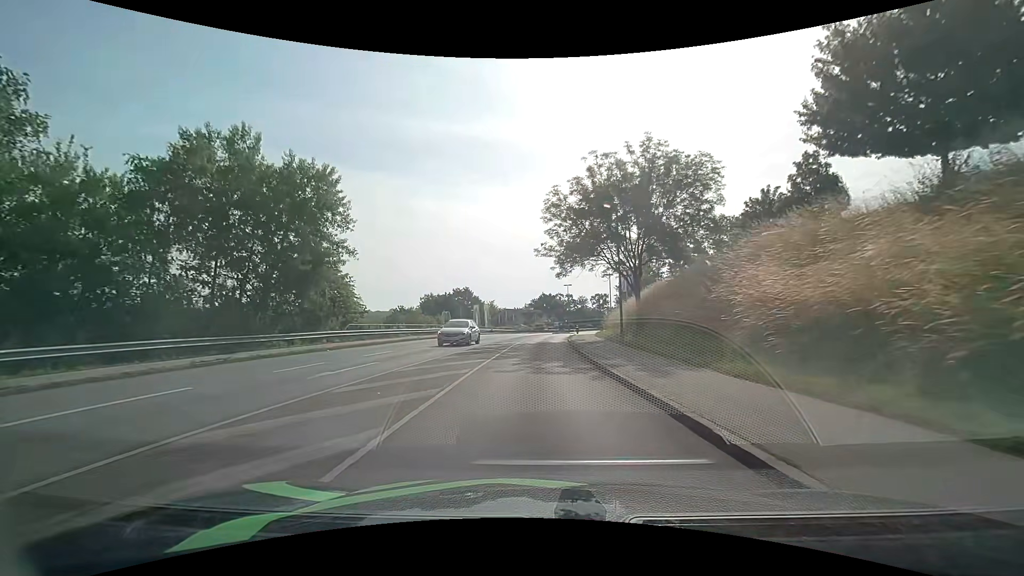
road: tertiary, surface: asphalt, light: Day
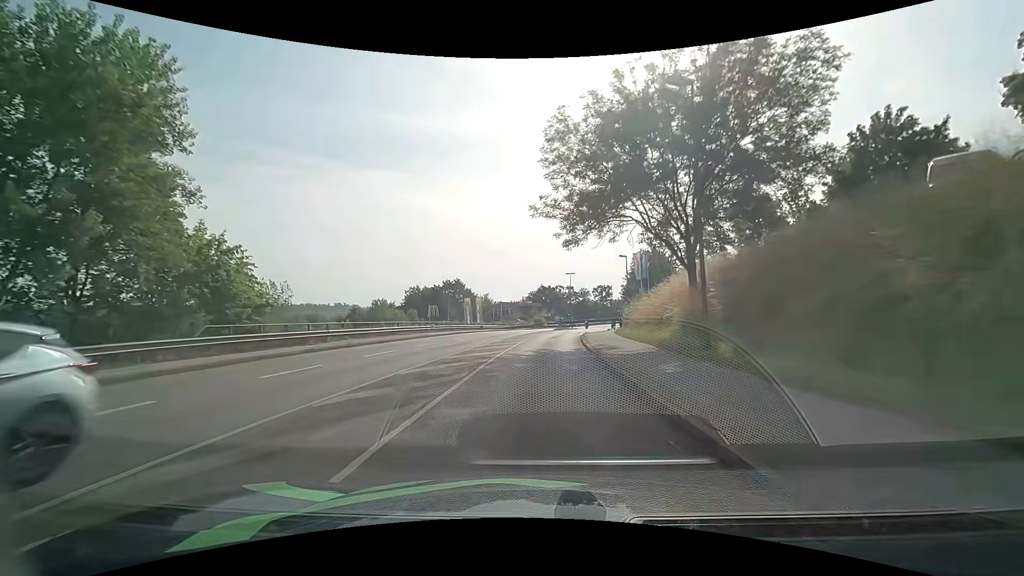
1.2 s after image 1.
(0.0, +14.0) m; 0°
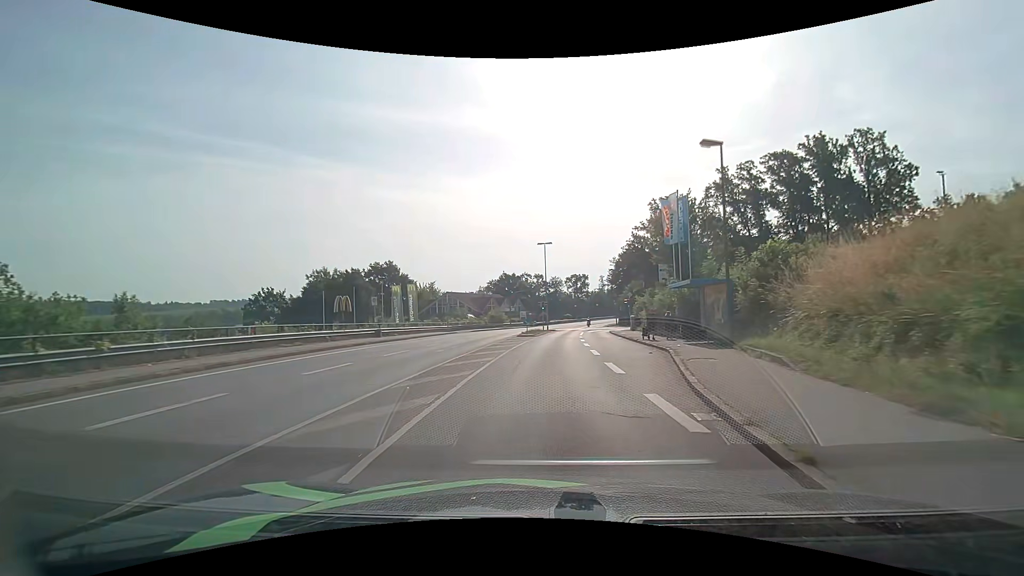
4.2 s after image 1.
(+1.1, +34.6) m; +4°
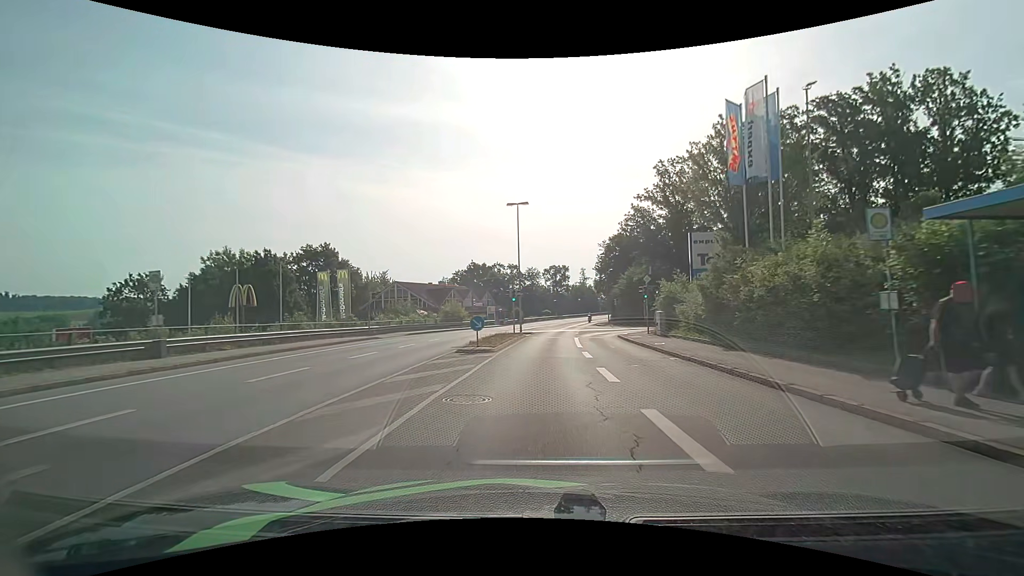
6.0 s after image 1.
(+0.3, +19.5) m; +2°
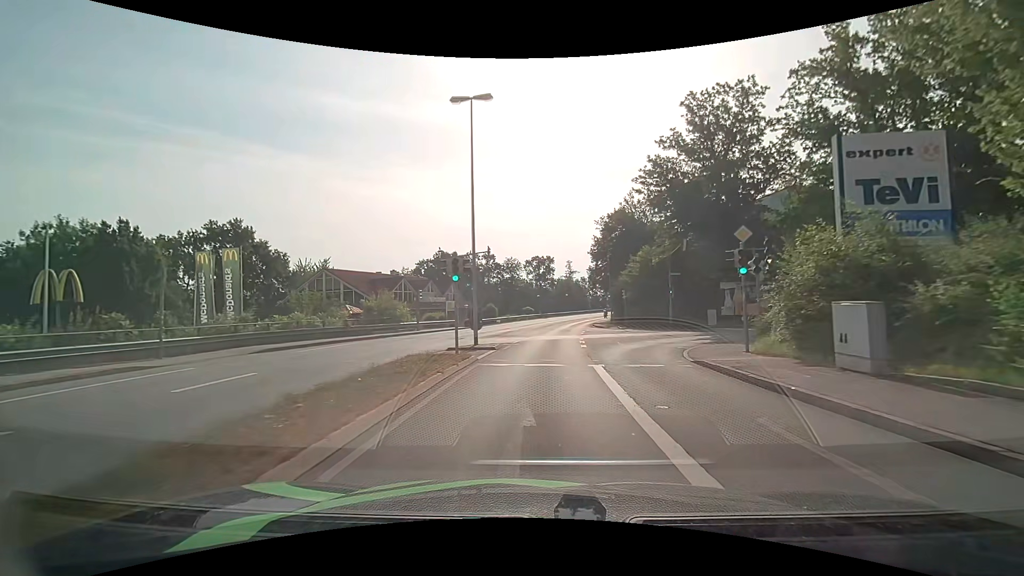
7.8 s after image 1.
(+0.4, +19.3) m; +2°
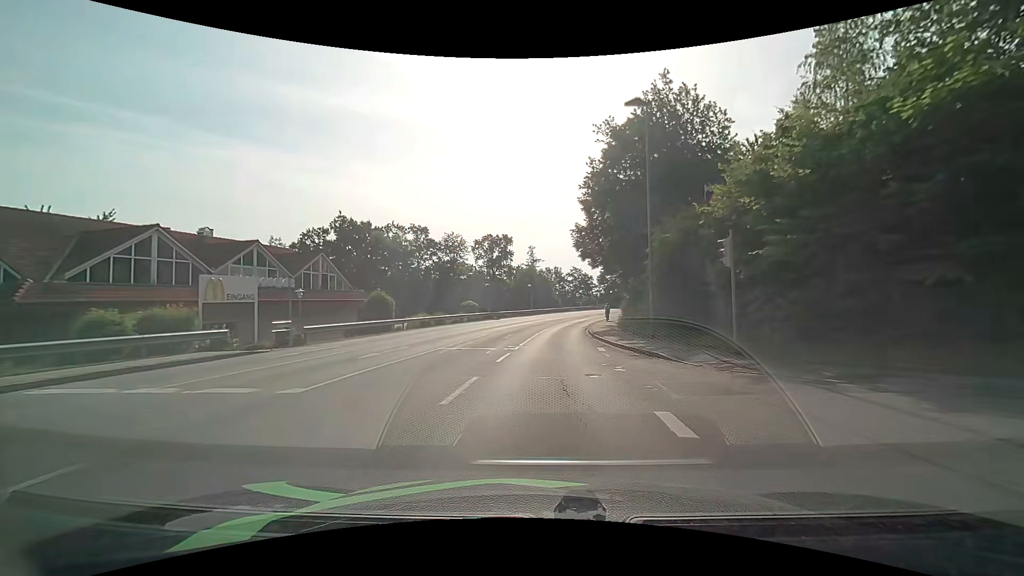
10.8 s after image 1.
(+1.0, +33.0) m; +5°
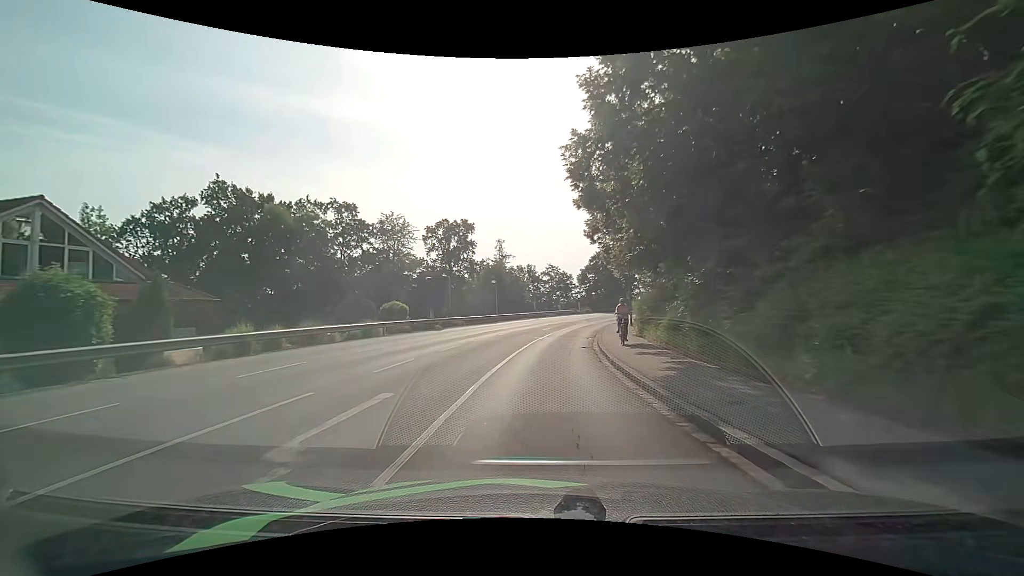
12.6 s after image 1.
(+0.5, +19.8) m; +3°
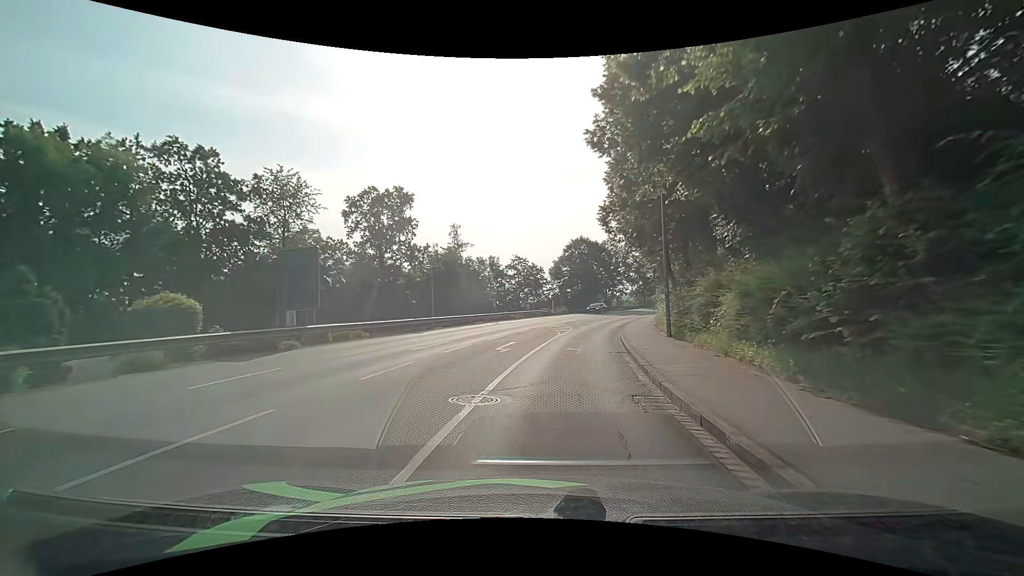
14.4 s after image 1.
(+0.5, +19.2) m; +3°
(0, +10) (+1, +20) (+3, +30) (+5, +40) (+8, +49) (+11, +59) (+14, +68) (+18, +77) (+22, +86) (+27, +95) m
